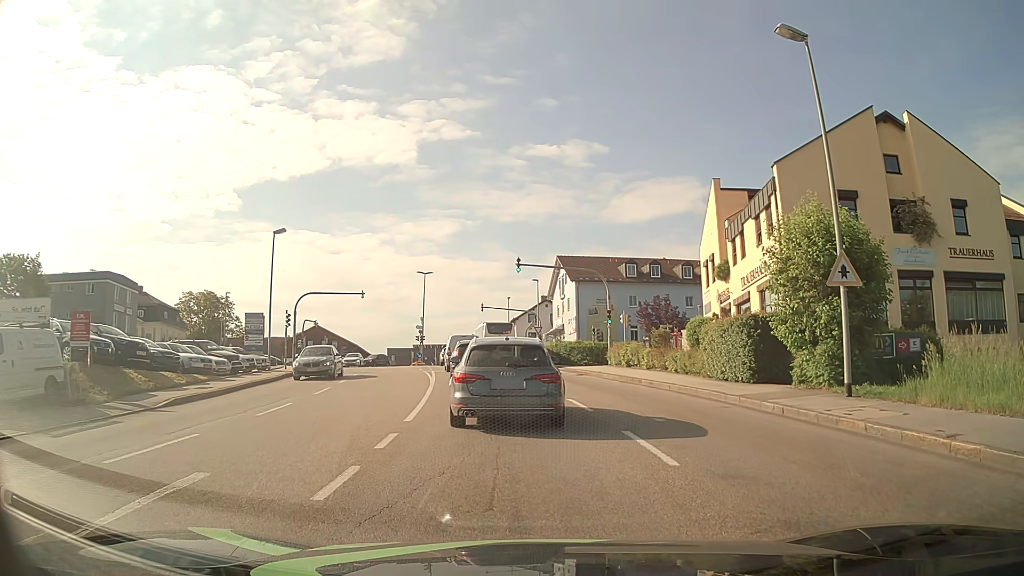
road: tertiary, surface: asphalt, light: Day
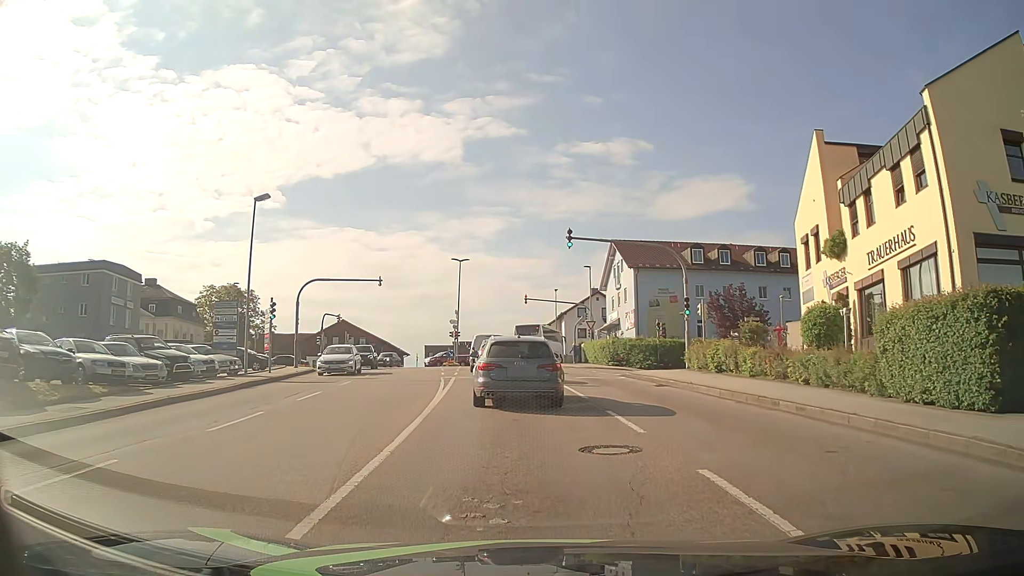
(-0.1, +9.6) m; -2°
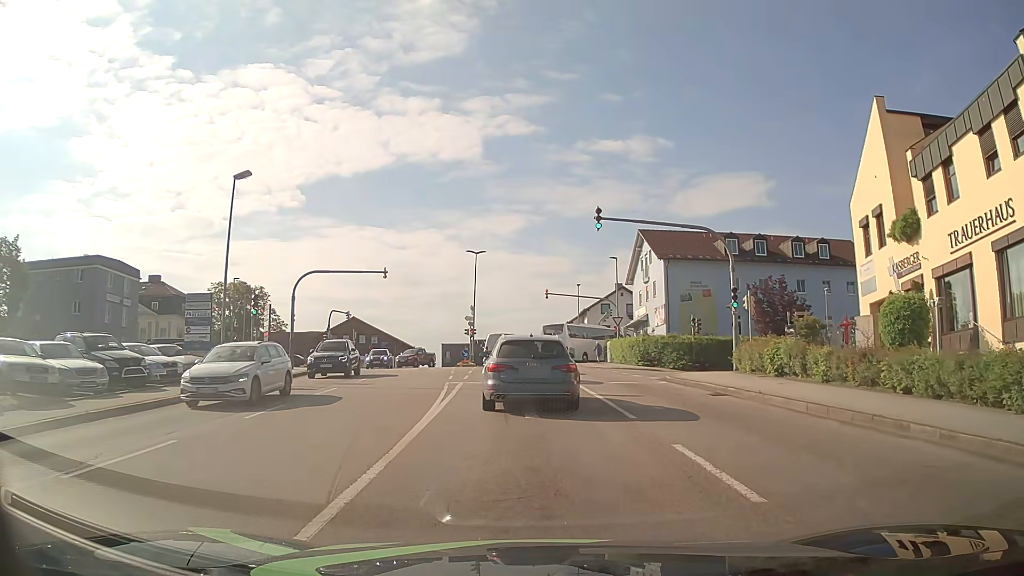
(-0.1, +4.4) m; -2°
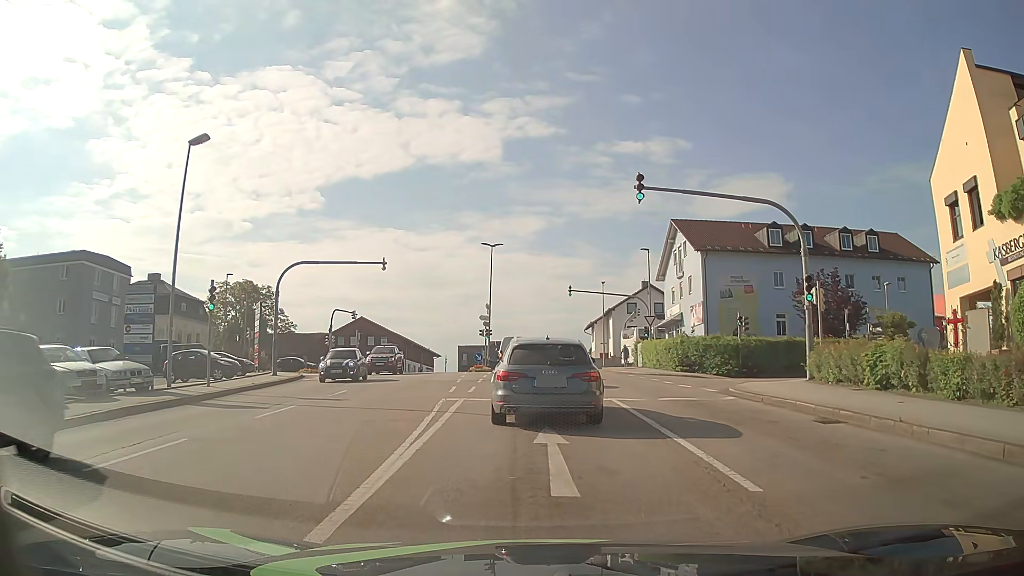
(-0.1, +5.6) m; -2°
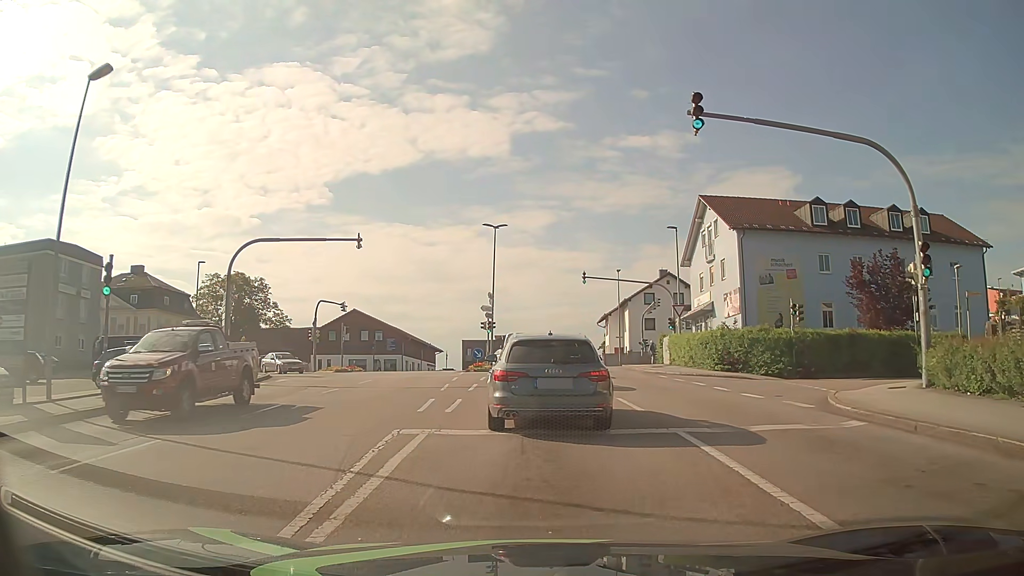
(-0.1, +6.6) m; -1°
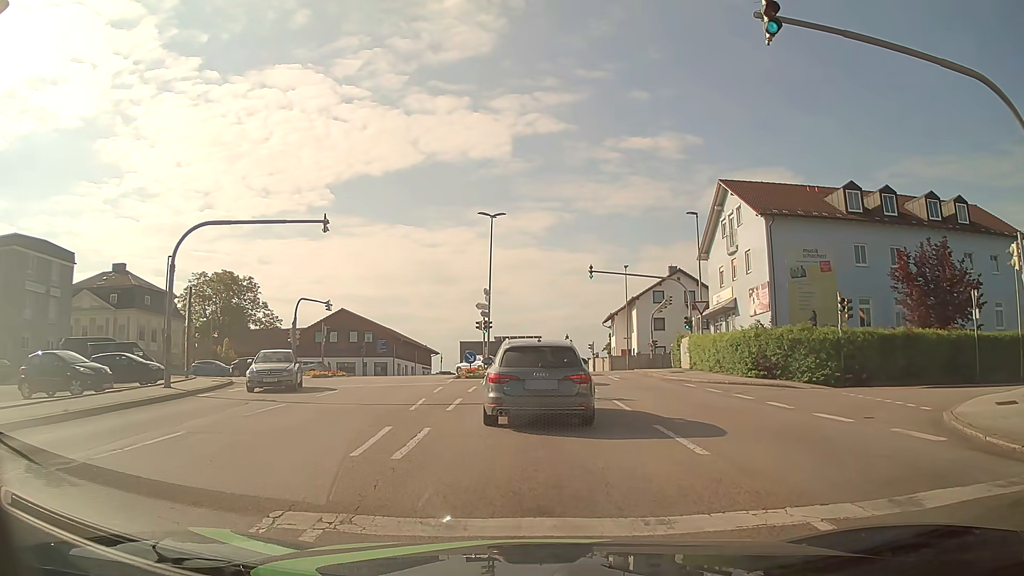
(0.0, +4.8) m; -1°
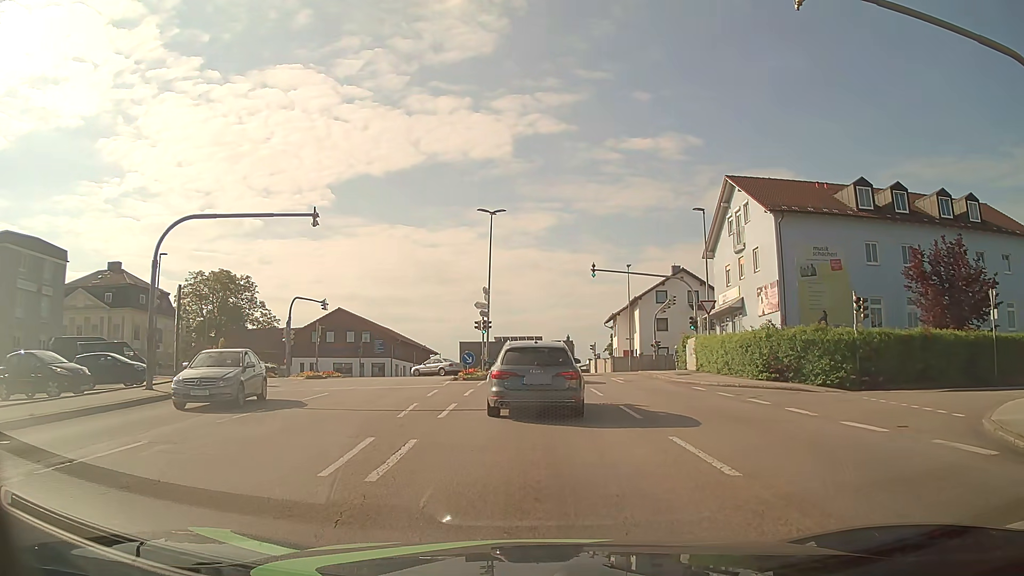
(0.0, +1.3) m; 0°
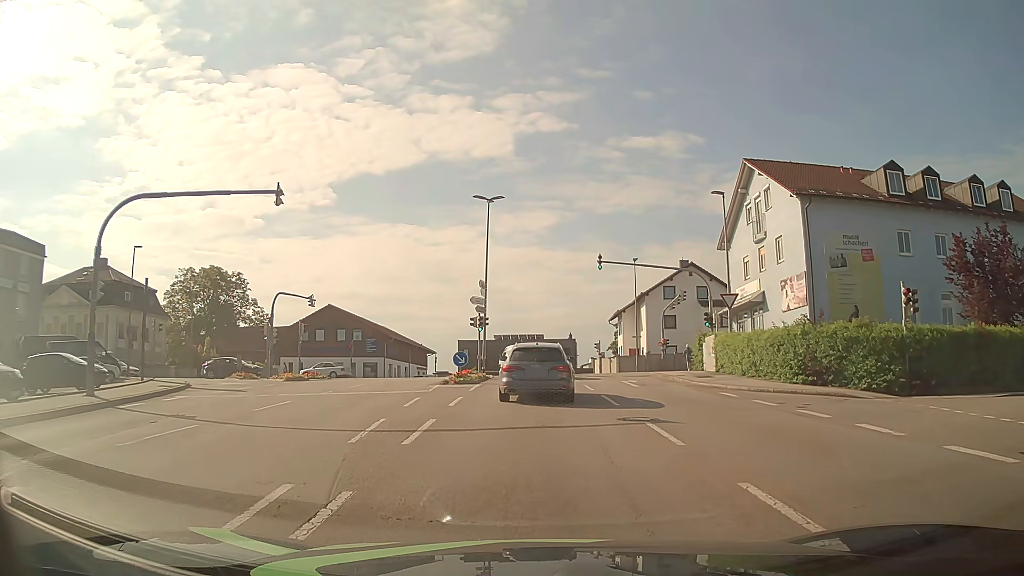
(+0.1, +3.7) m; 0°
(0, +10) (0, +20) (0, +30) (0, +40) (-4, +49) (-12, +55) (-22, +56) (-32, +56) (-42, +56) (-52, +56) m
